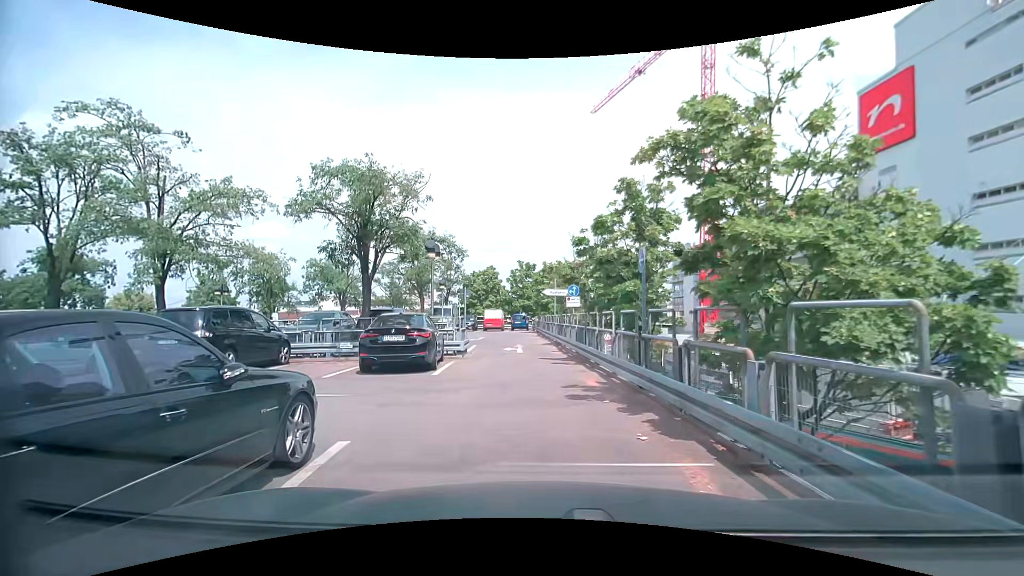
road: service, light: Day
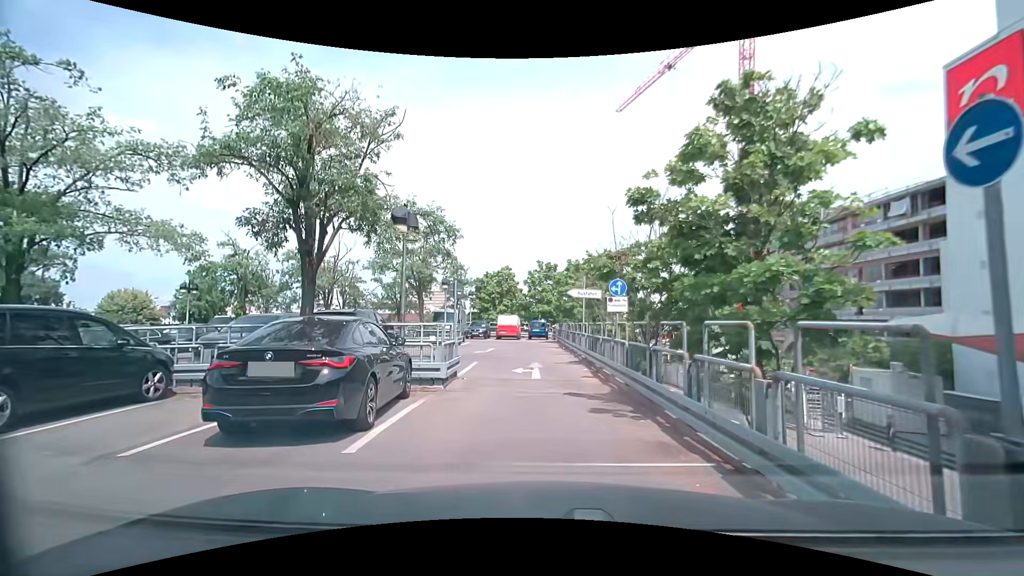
(-0.2, +6.2) m; -1°
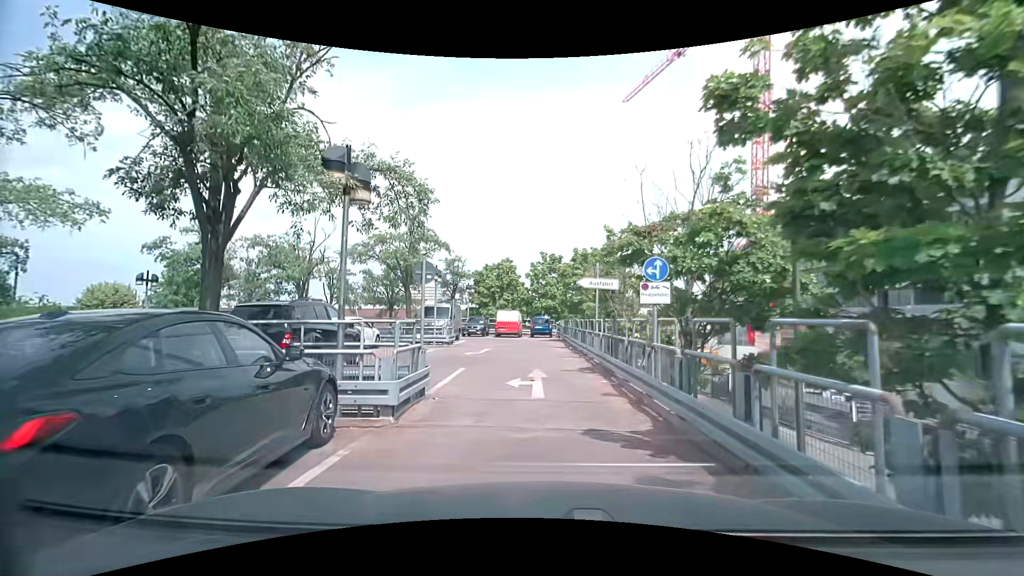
(-0.1, +3.8) m; -2°
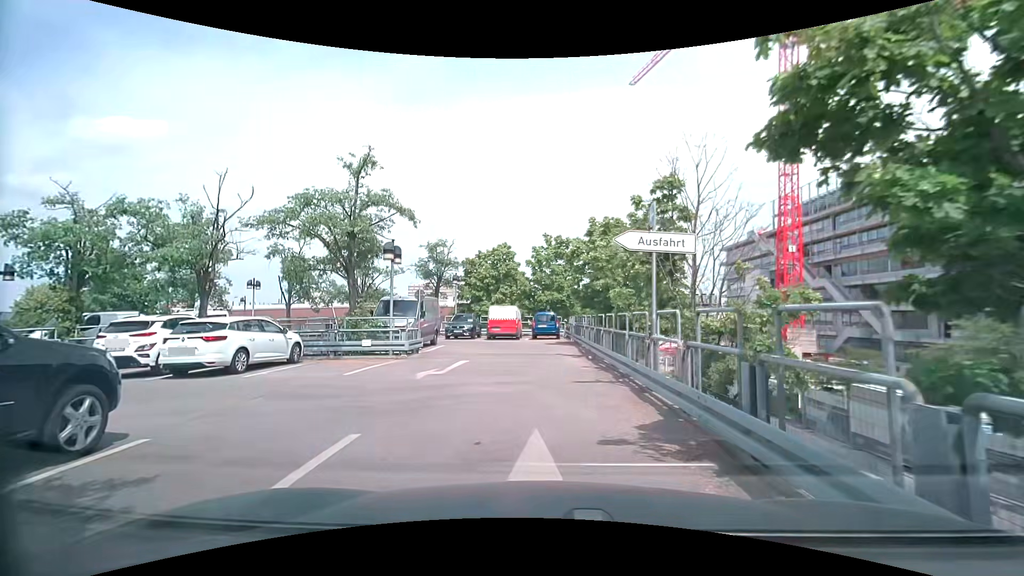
(+0.1, +8.2) m; -1°
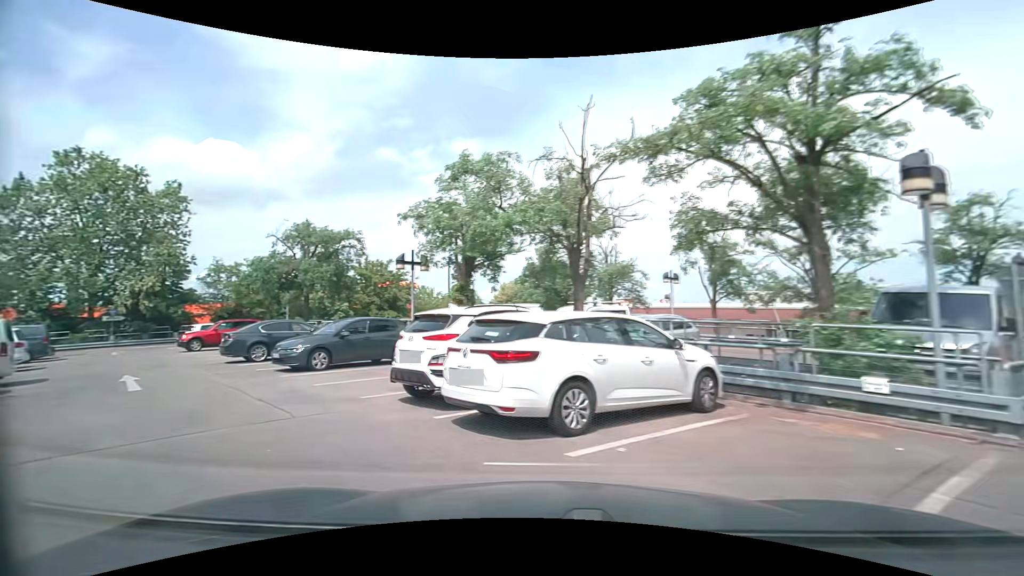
(-2.0, +8.8) m; -44°
